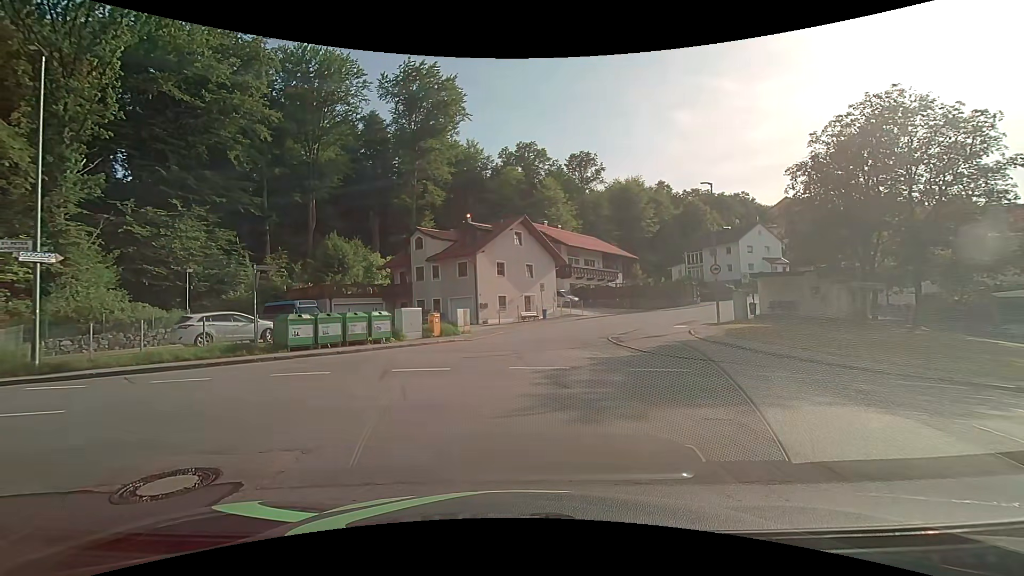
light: Day
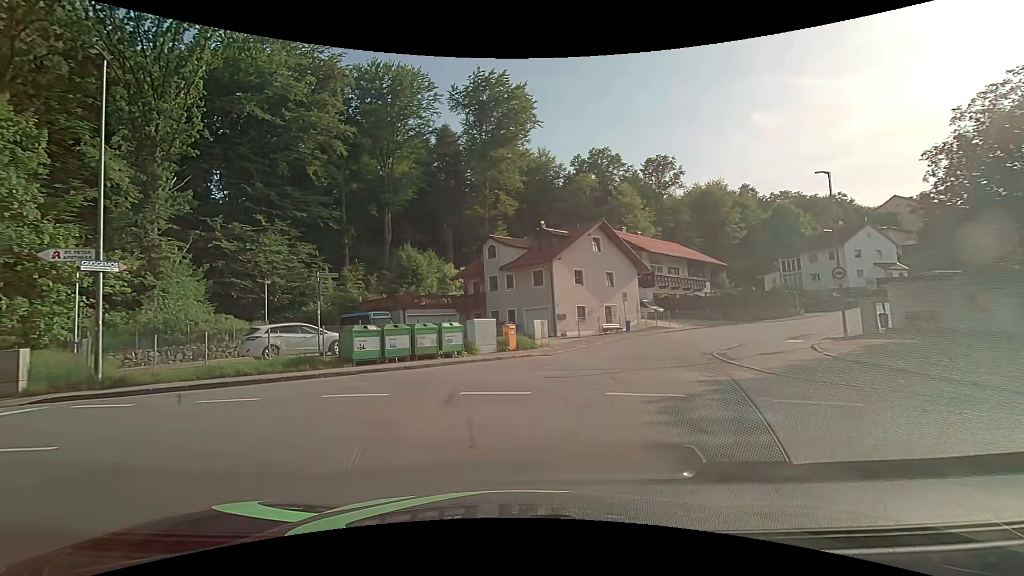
(-0.2, +2.7) m; -8°
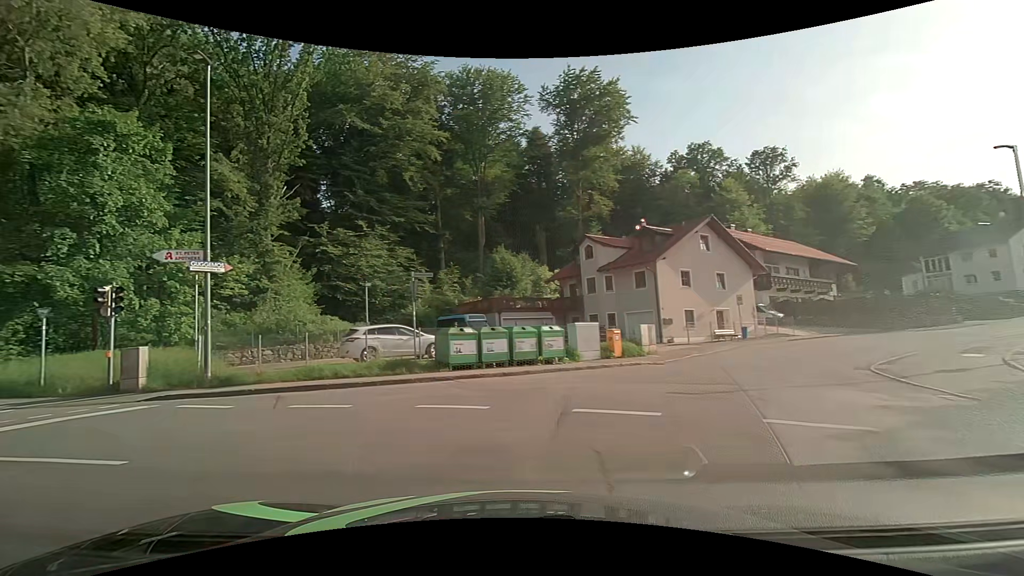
(-0.2, +1.8) m; -12°
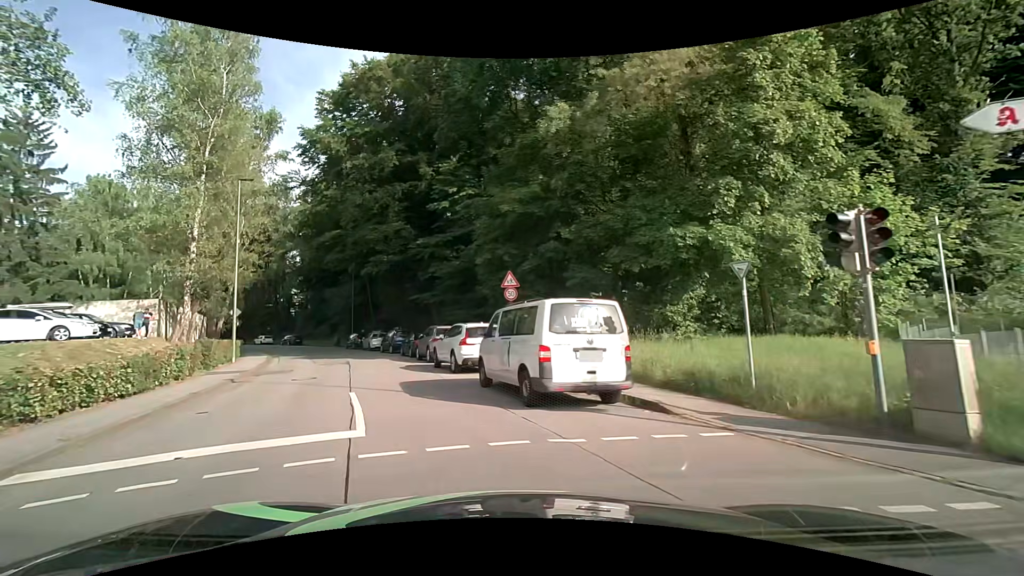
(-6.2, +8.3) m; -62°
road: residential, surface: asphalt
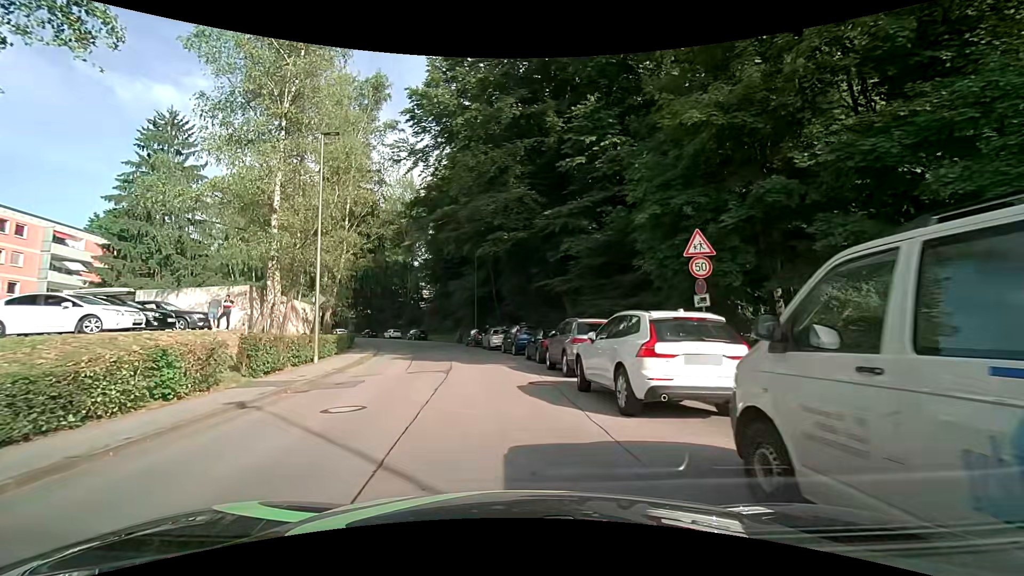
(-1.2, +8.7) m; -15°
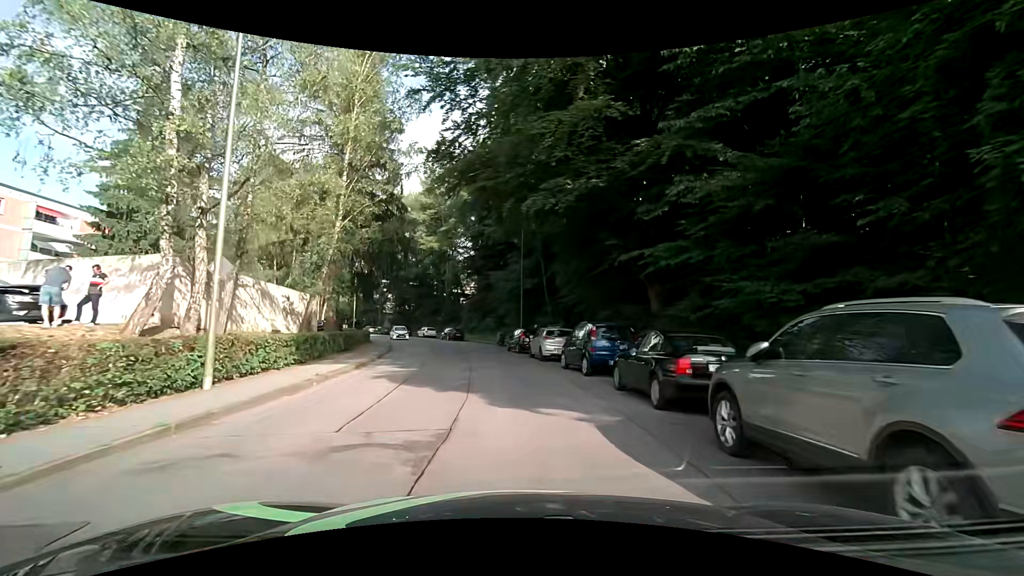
(-0.6, +11.0) m; -5°
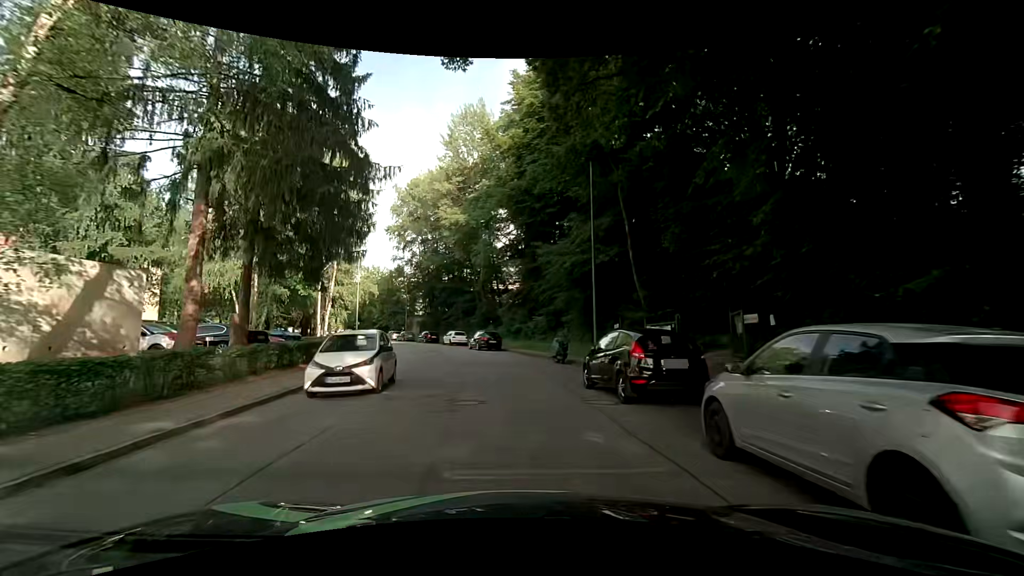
(-0.8, +18.6) m; -6°
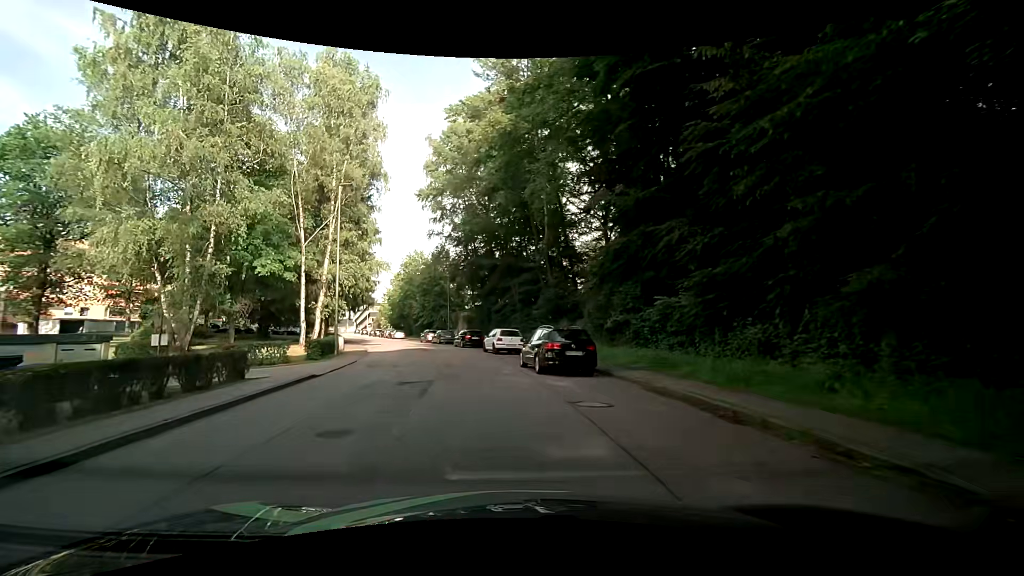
(-0.9, +21.8) m; -9°
(0, +10) (-1, +20) (-3, +30) (-5, +39) (-8, +49) (-12, +59) (-15, +68) (-18, +77) (-22, +87) (-25, +96) m
